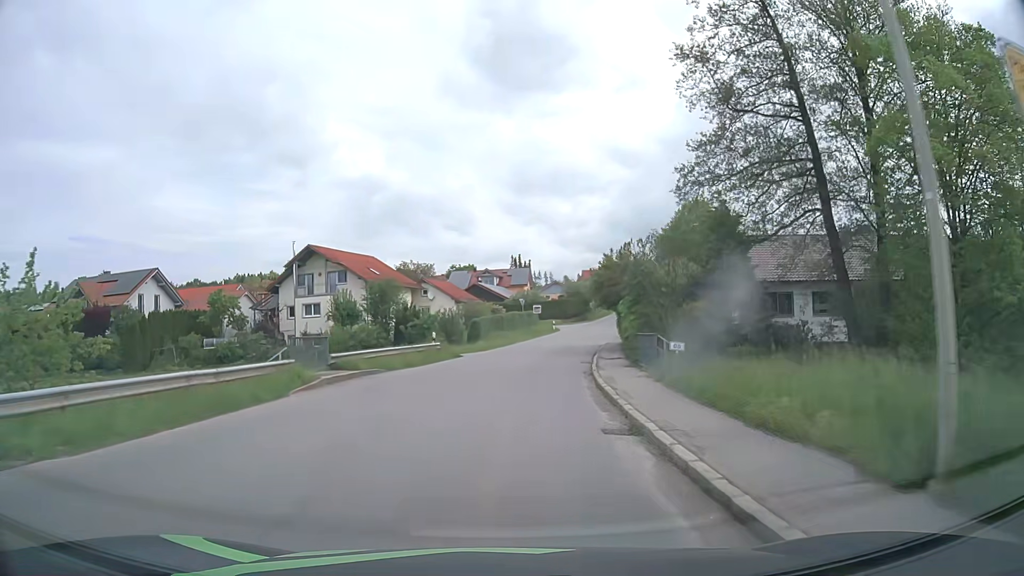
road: tertiary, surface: asphalt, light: Day
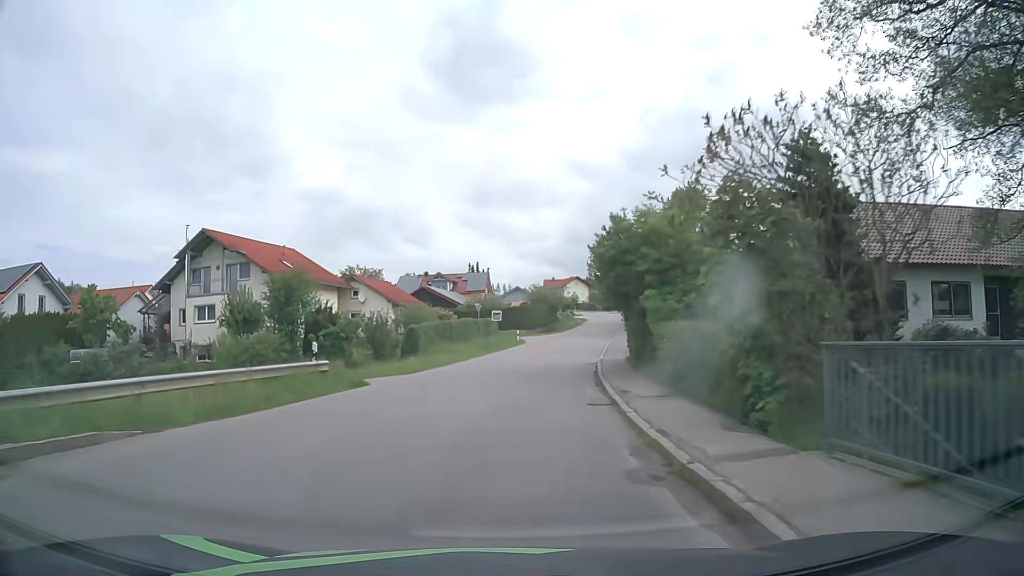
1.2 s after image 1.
(+0.5, +15.0) m; +4°
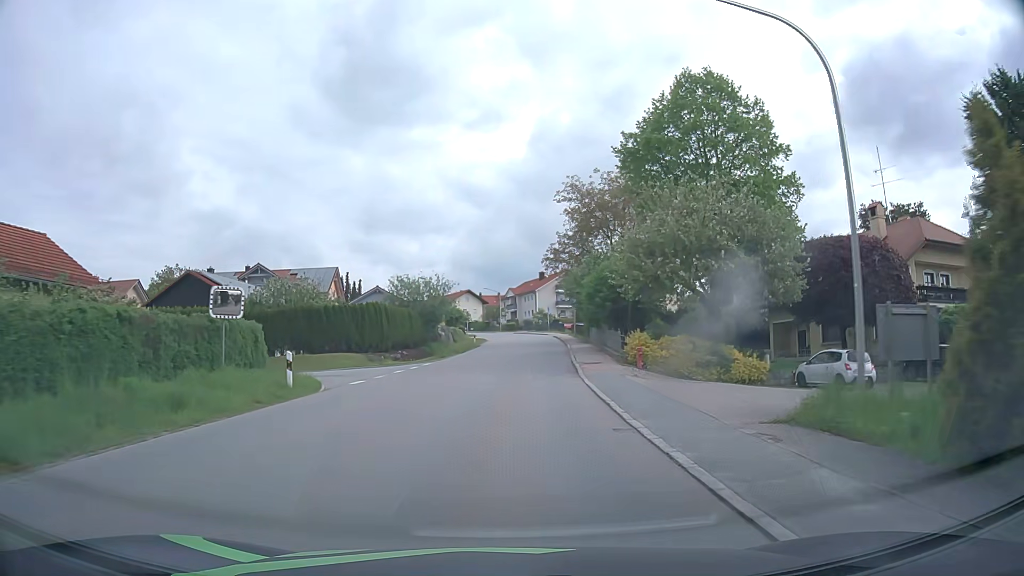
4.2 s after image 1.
(+3.4, +38.4) m; +9°
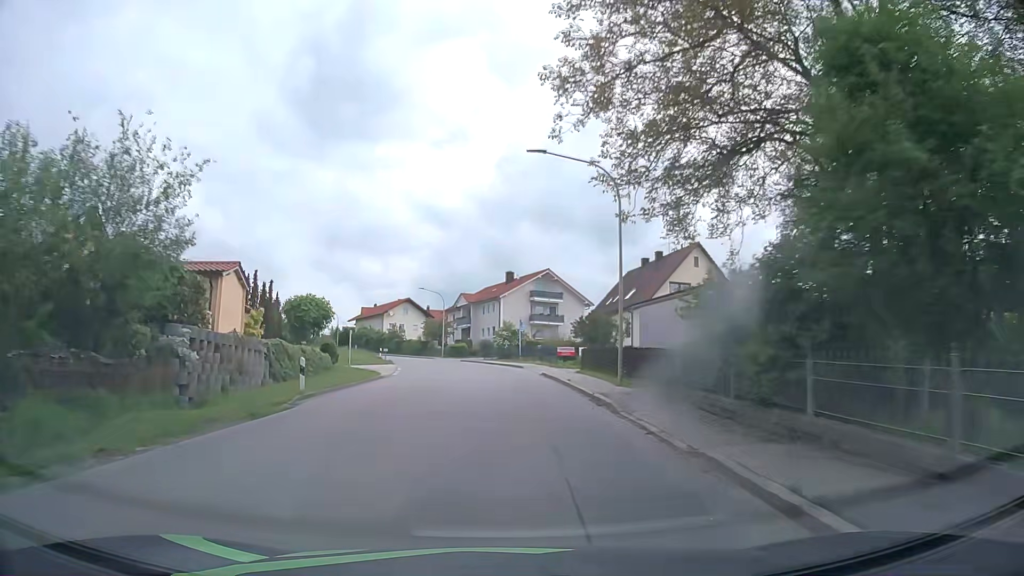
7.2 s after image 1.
(+1.8, +41.5) m; +4°
(0, +10) (0, +20) (0, +30) (-1, +40) (-3, +50) (-5, +60) (-8, +69) (-13, +78) (-17, +87) (-21, +96) m
